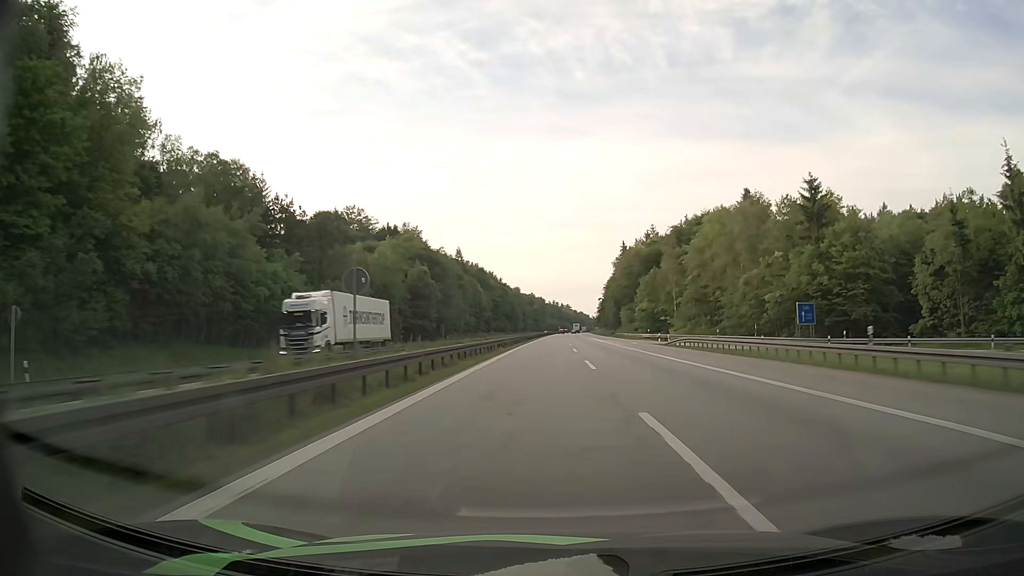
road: motorway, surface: asphalt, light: Day
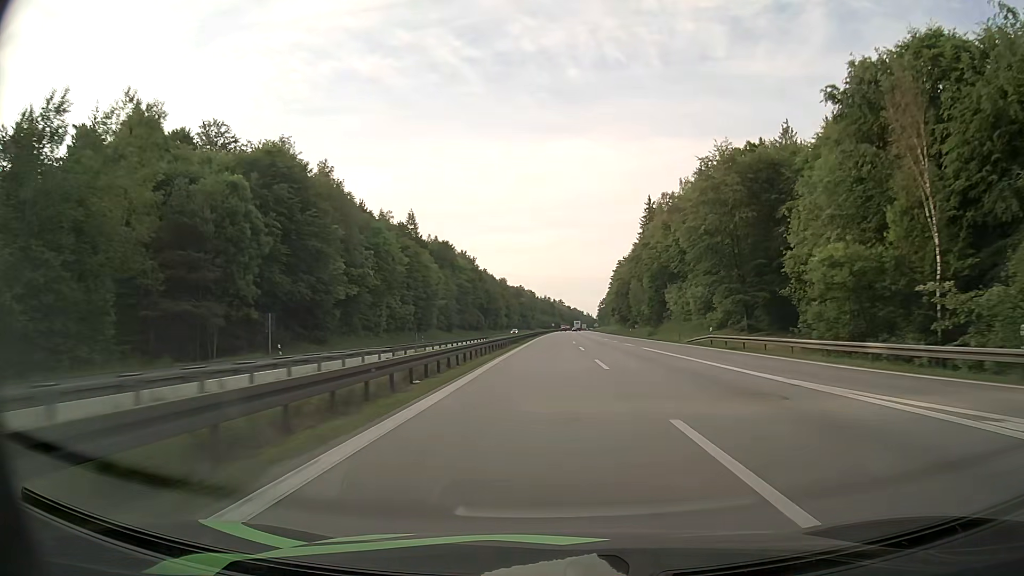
(+0.4, +73.5) m; +1°
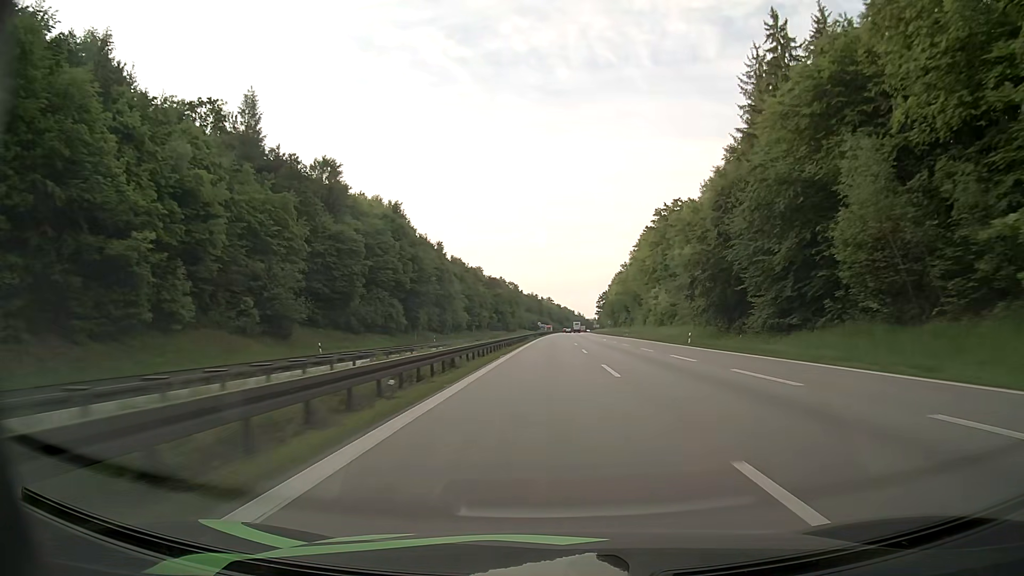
(+1.3, +93.9) m; +1°
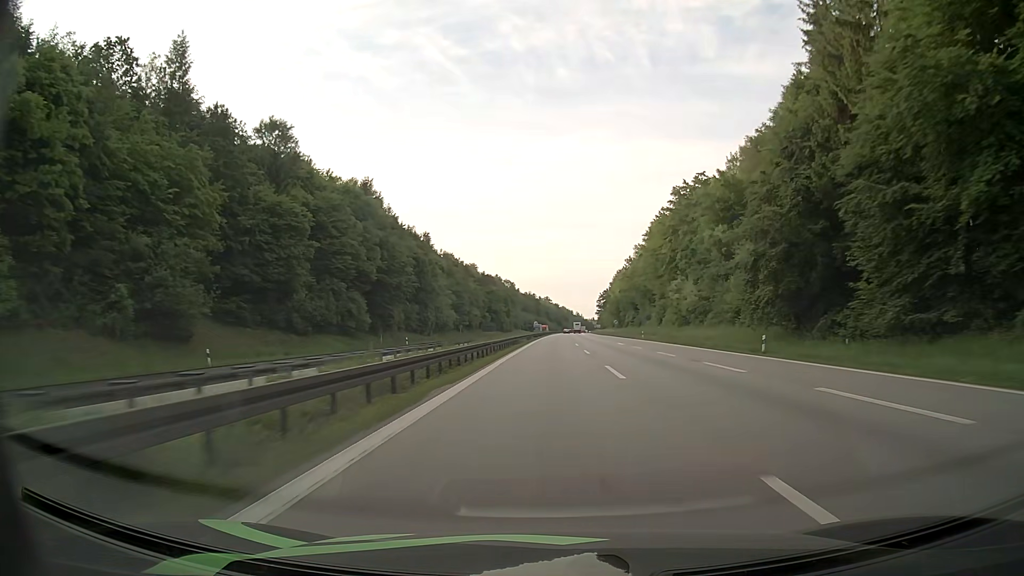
(0.0, +19.0) m; 0°
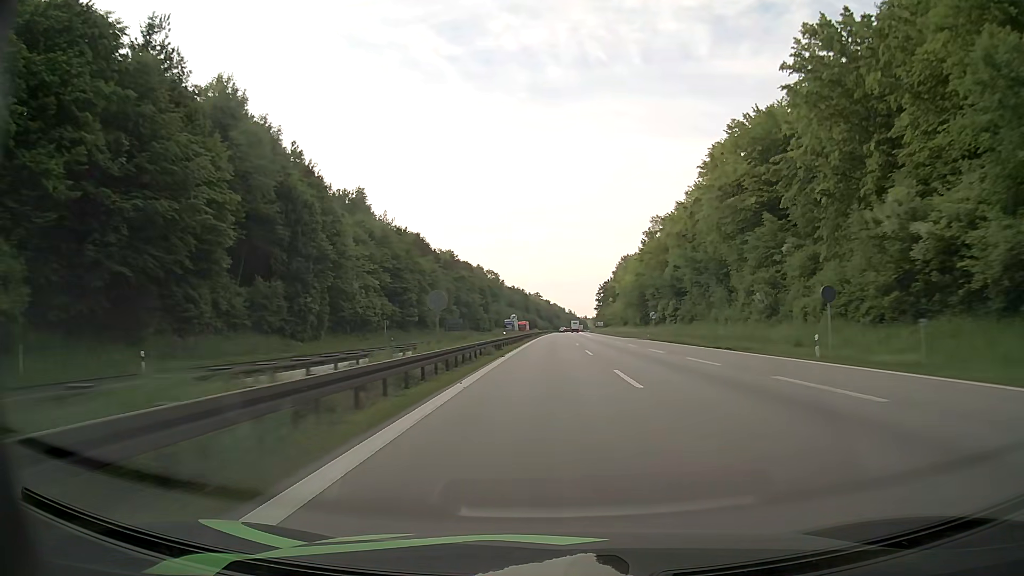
(+0.2, +57.2) m; +1°
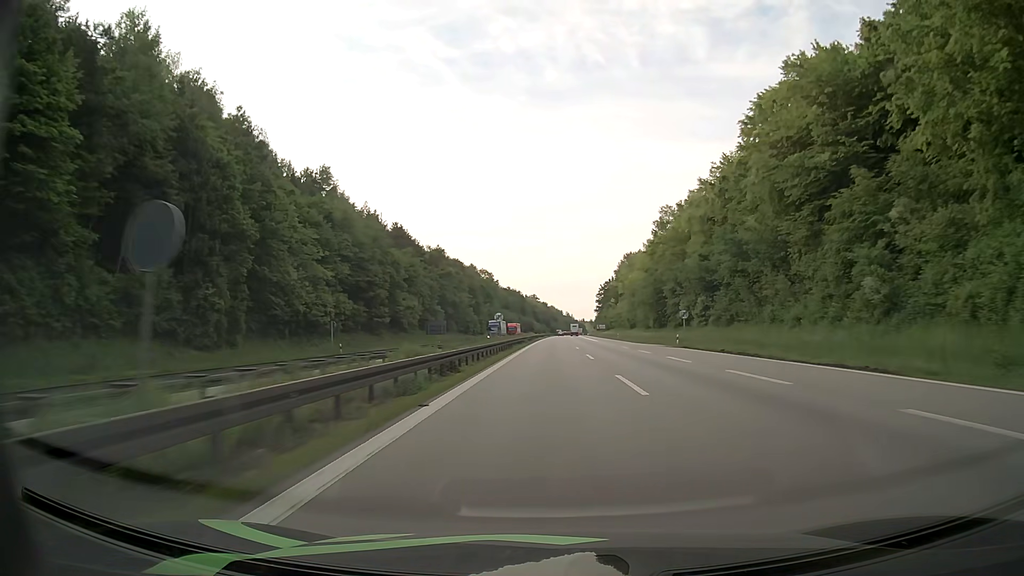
(0.0, +19.1) m; 0°
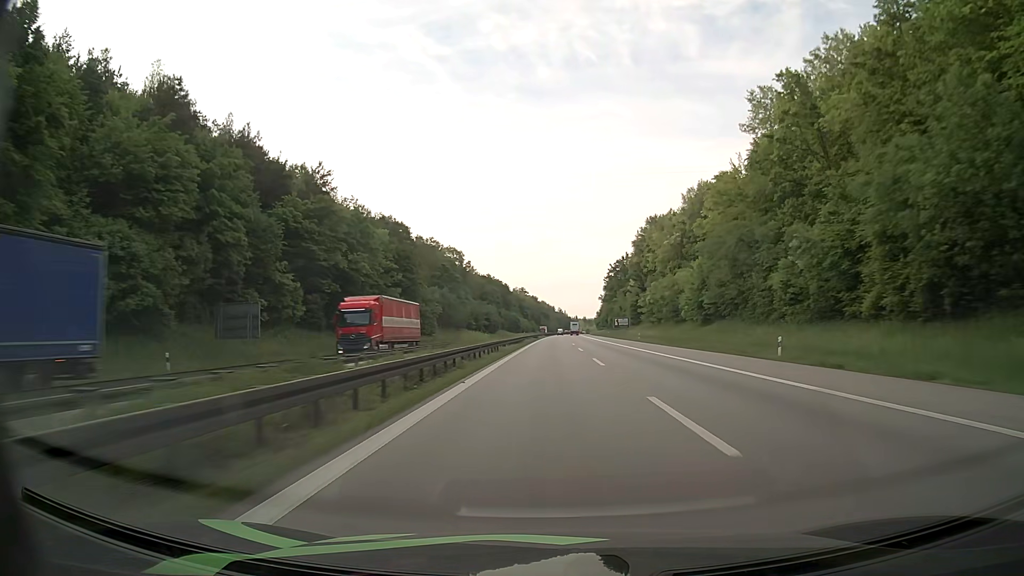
(+0.6, +79.4) m; +1°
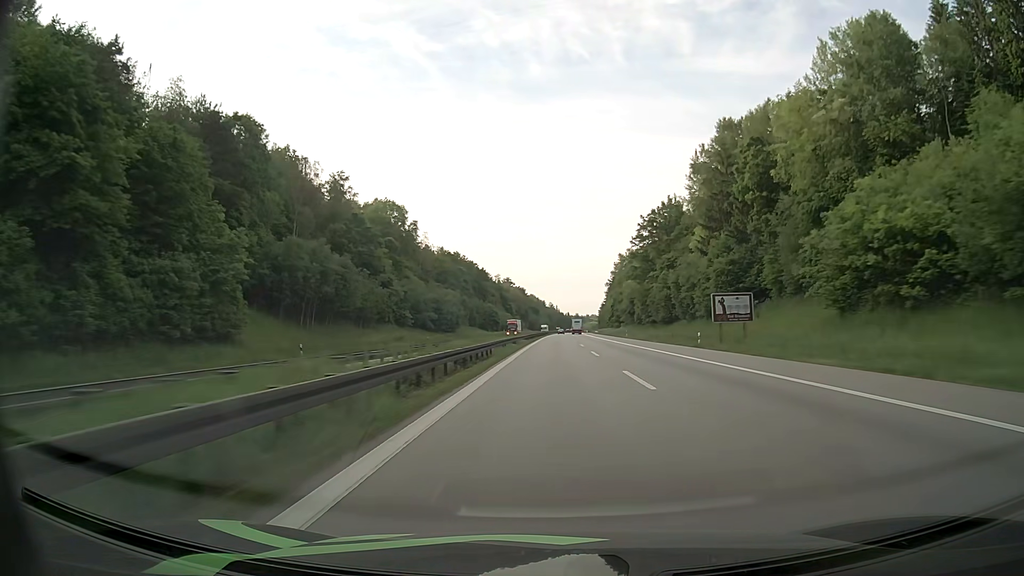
(+0.4, +82.6) m; +1°
(0, +10) (0, +20) (0, +30) (0, +40) (0, +50) (+1, +60) (+1, +70) (+1, +80) (+1, +90) (+2, +100) m
